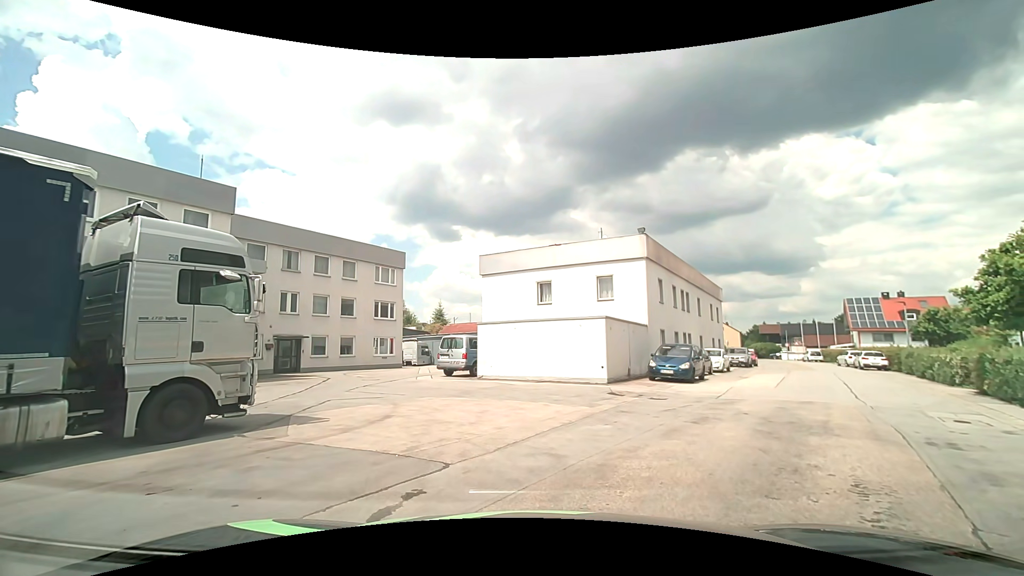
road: residential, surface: asphalt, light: Day
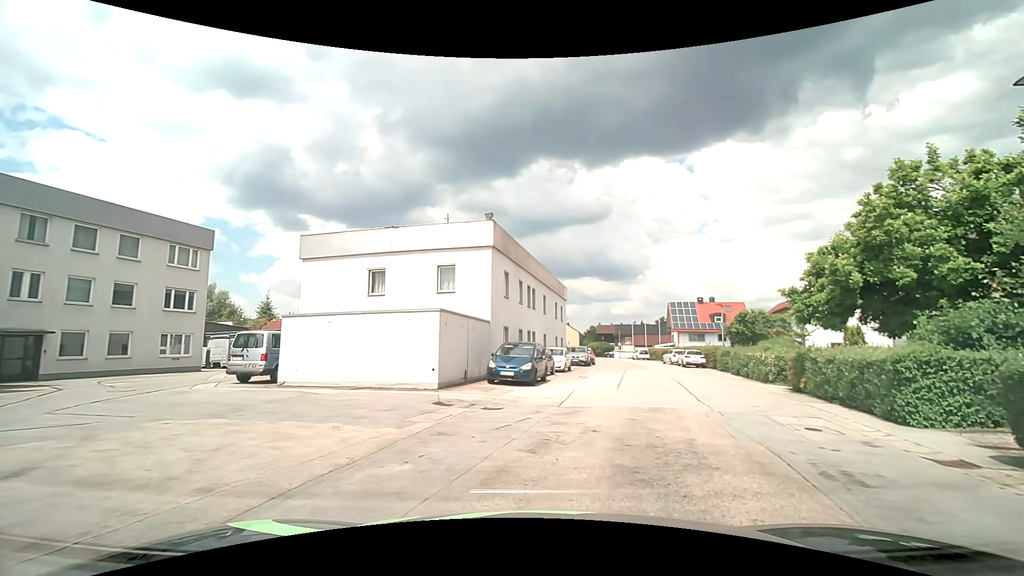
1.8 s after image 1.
(+0.6, +3.4) m; +19°
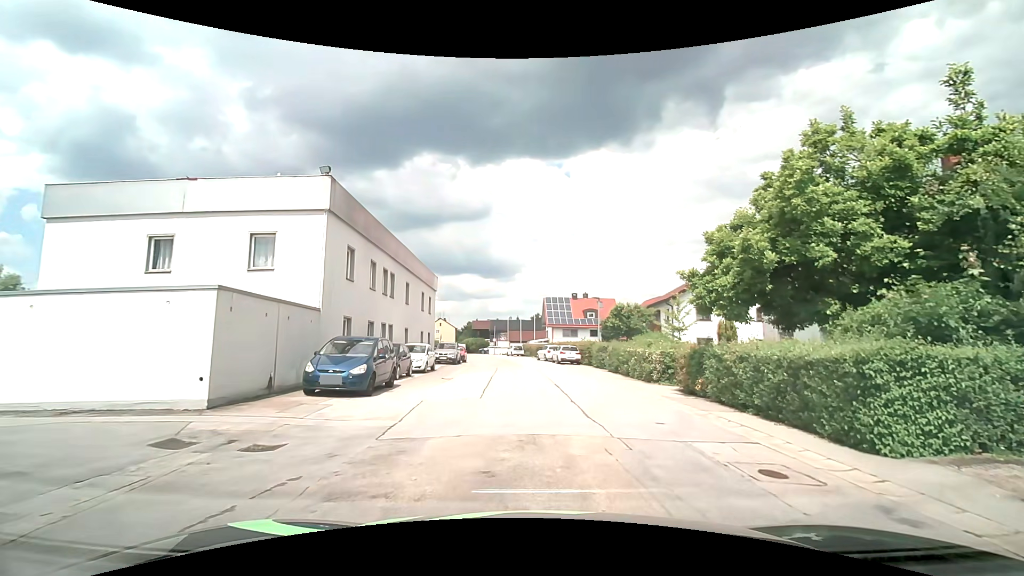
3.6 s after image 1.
(+0.7, +4.7) m; +13°
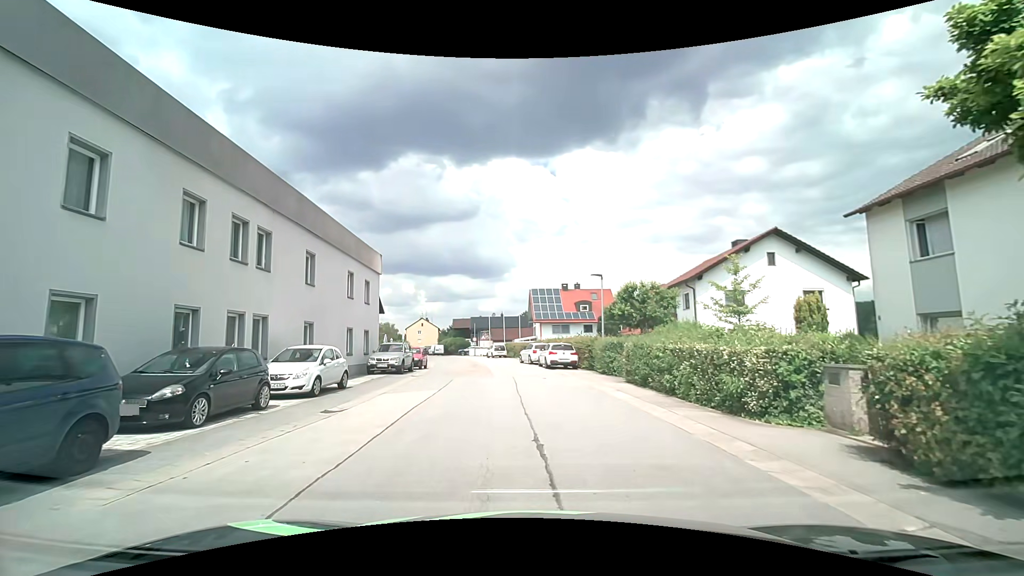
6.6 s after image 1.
(+0.8, +10.7) m; +1°
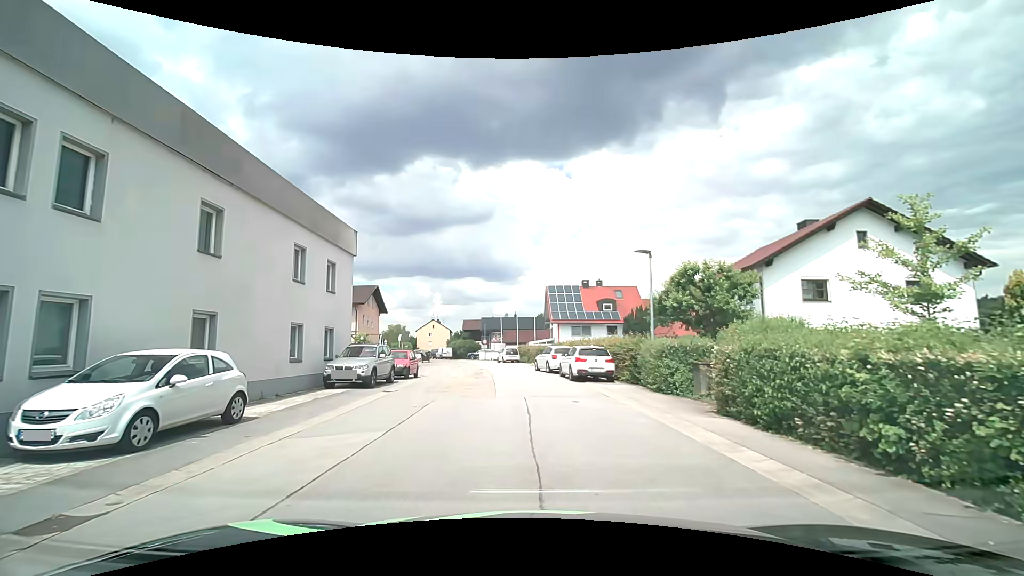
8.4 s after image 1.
(-0.1, +7.3) m; -1°
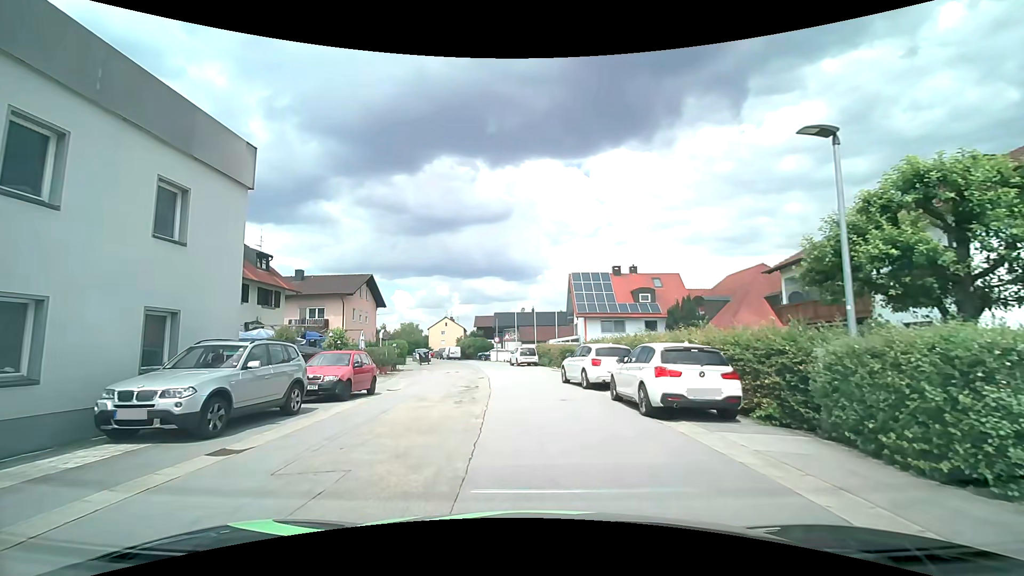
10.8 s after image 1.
(-0.1, +10.4) m; -3°
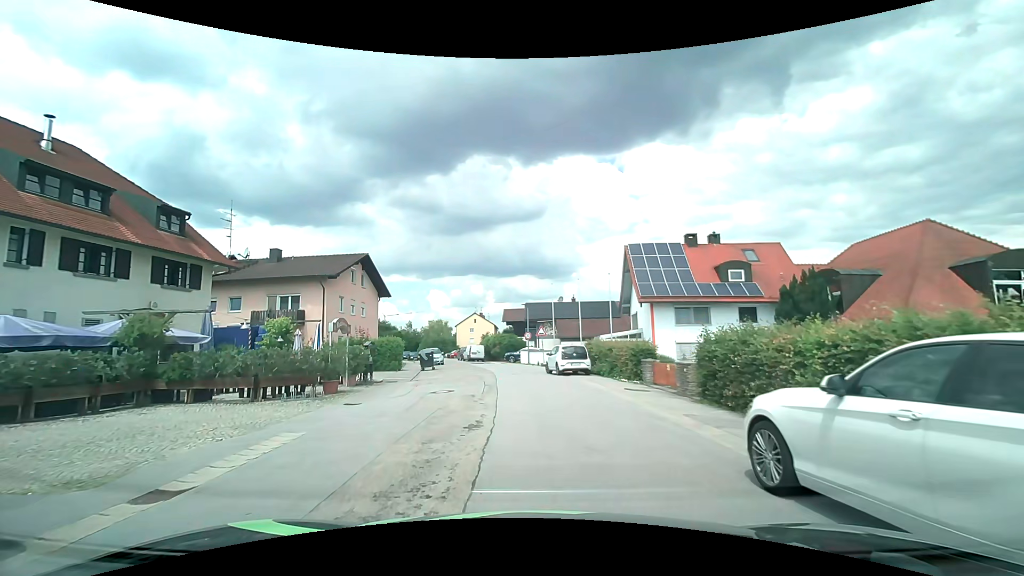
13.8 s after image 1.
(-0.3, +13.8) m; -3°
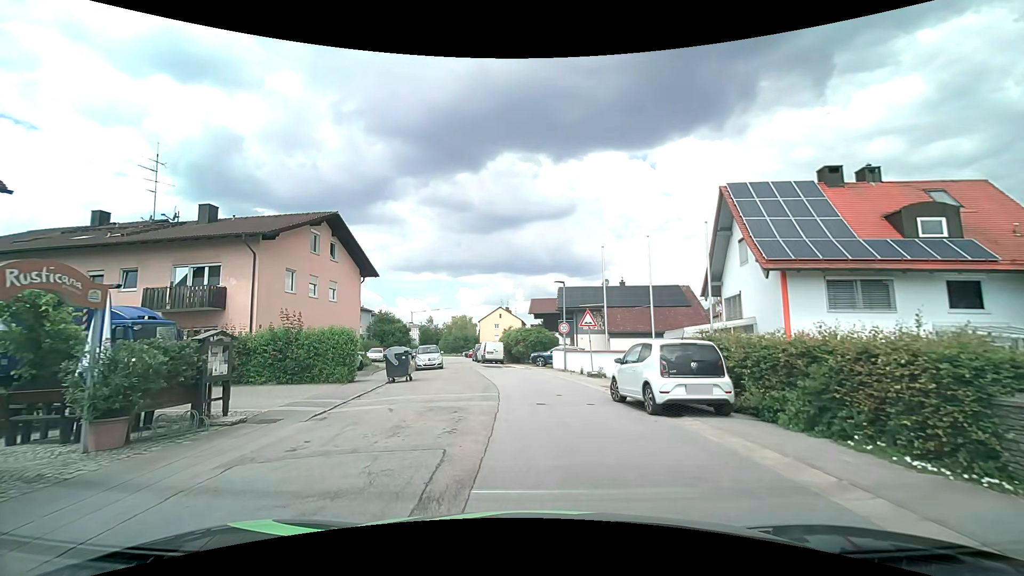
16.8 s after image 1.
(-0.4, +14.2) m; -3°
(0, +10) (-1, +20) (-3, +30) (-5, +40) (-8, +49) (-10, +59) (-12, +69) (-14, +78) (-17, +88) (-20, +98) m
